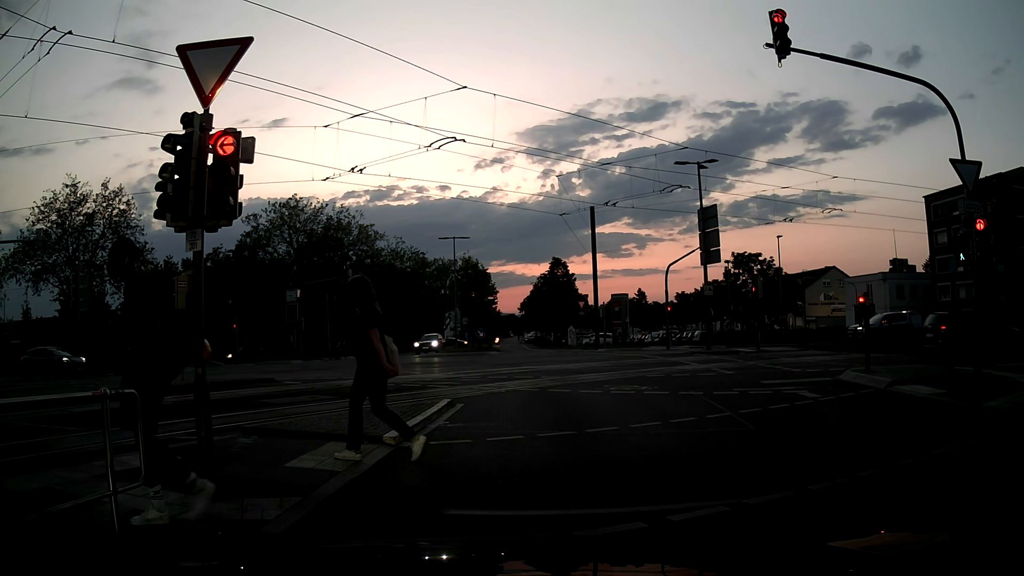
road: secondary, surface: asphalt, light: Dusk
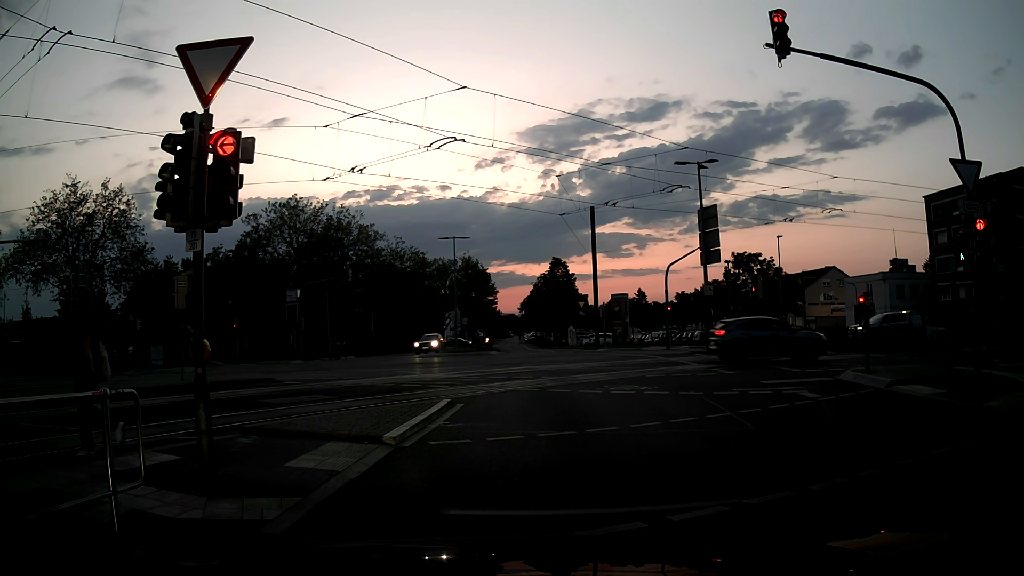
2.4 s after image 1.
(0.0, 0.0) m; 0°
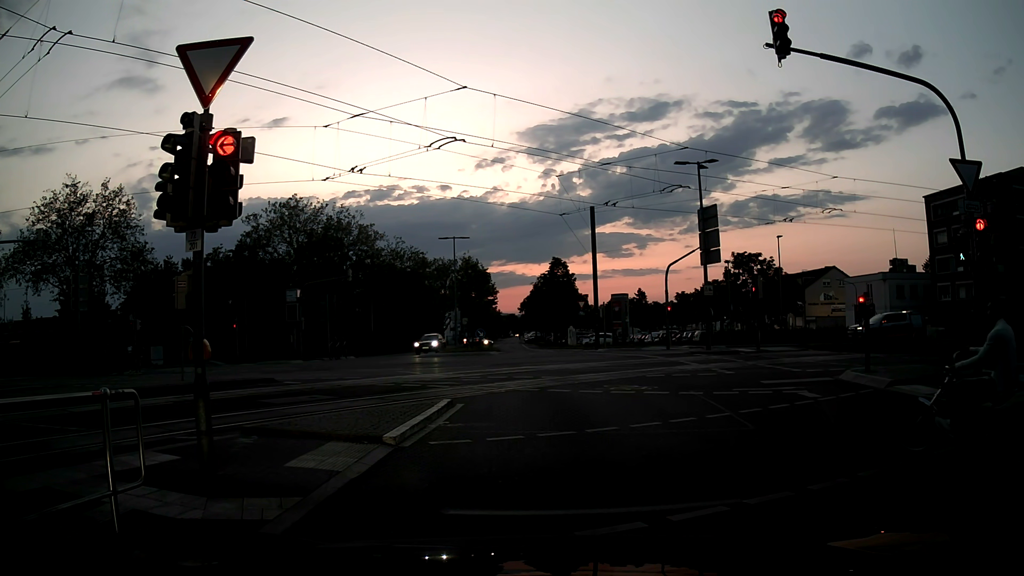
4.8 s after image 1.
(0.0, 0.0) m; 0°
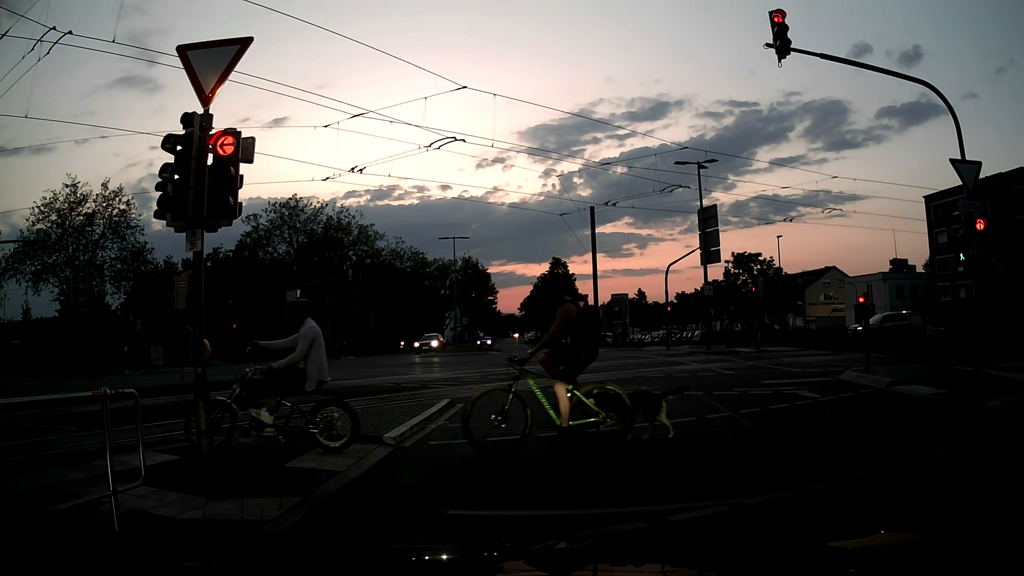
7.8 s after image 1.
(0.0, 0.0) m; 0°
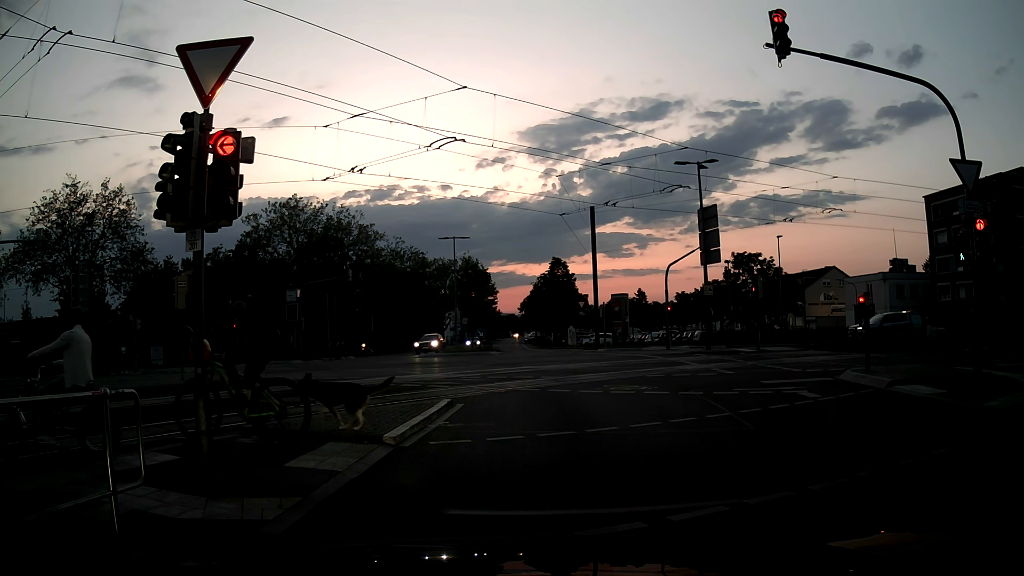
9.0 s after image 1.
(0.0, 0.0) m; 0°
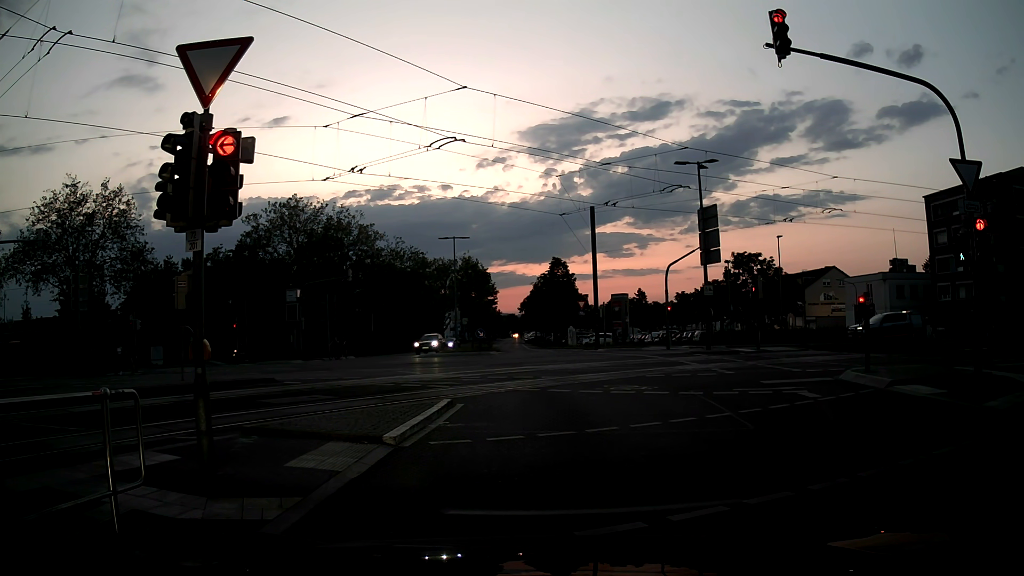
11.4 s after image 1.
(0.0, 0.0) m; 0°
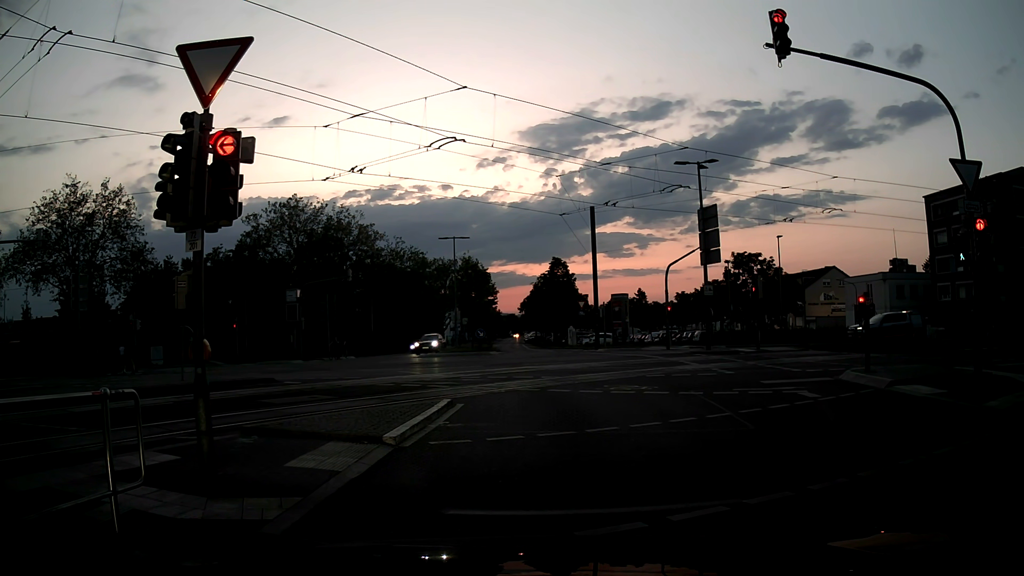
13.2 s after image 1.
(0.0, 0.0) m; 0°
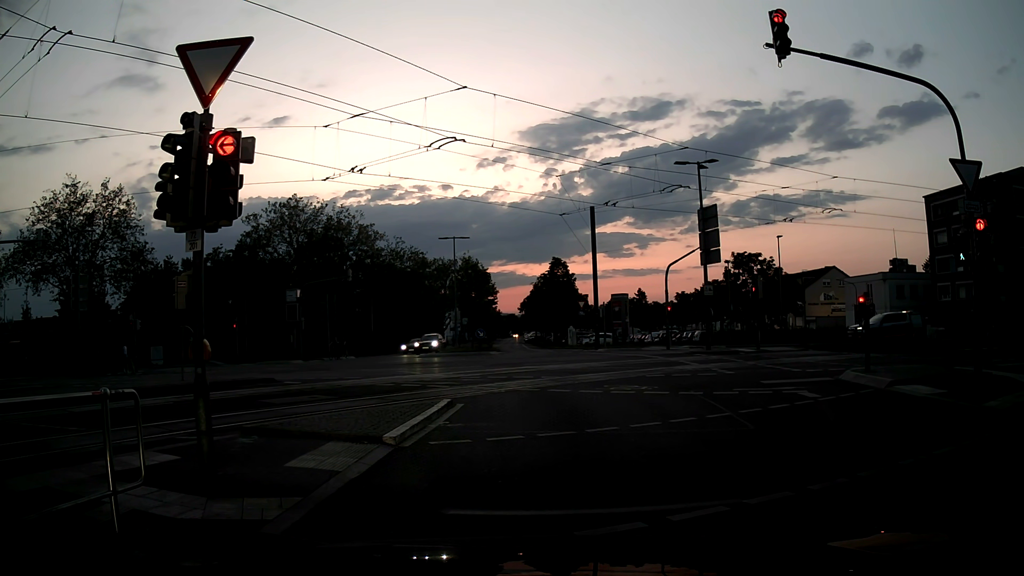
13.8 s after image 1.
(0.0, 0.0) m; 0°
(0, +10) (-1, +20) (-5, +29) (-13, +35) (-22, +39) (-31, +41) (-41, +42) (-51, +42) (-61, +42) (-71, +42) m
